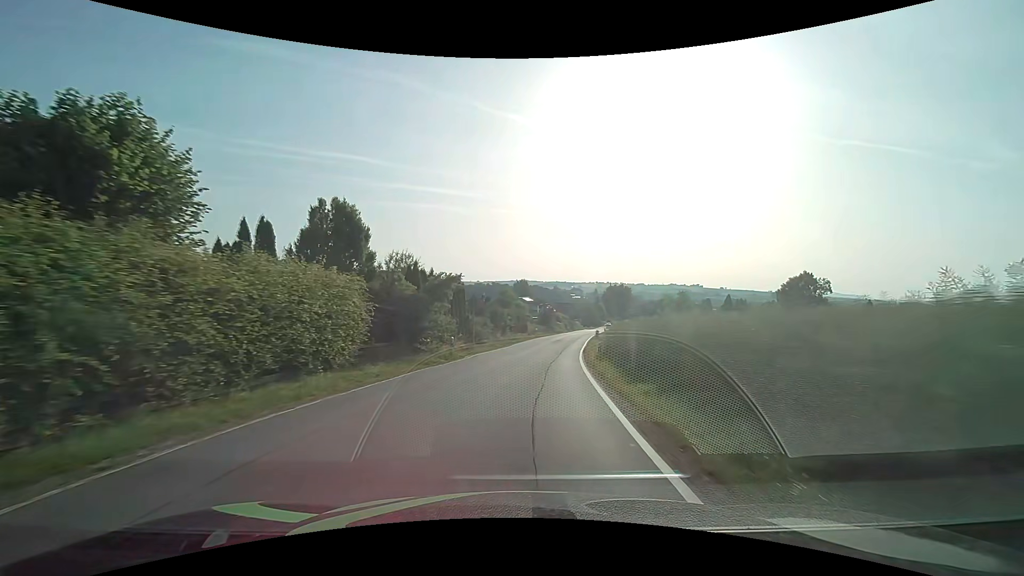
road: secondary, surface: asphalt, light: Day
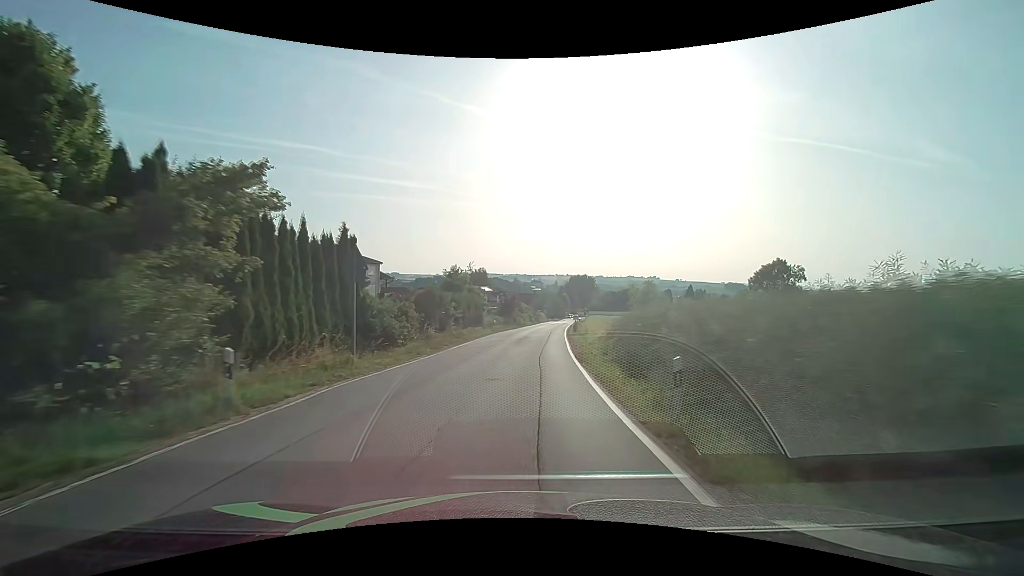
(+0.7, +16.1) m; +5°
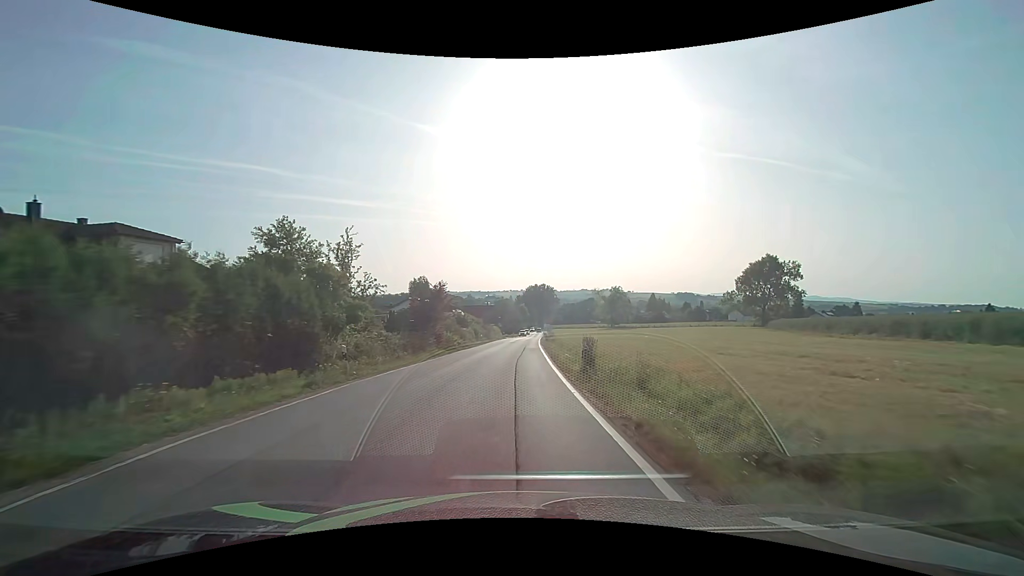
(+1.7, +31.3) m; +5°
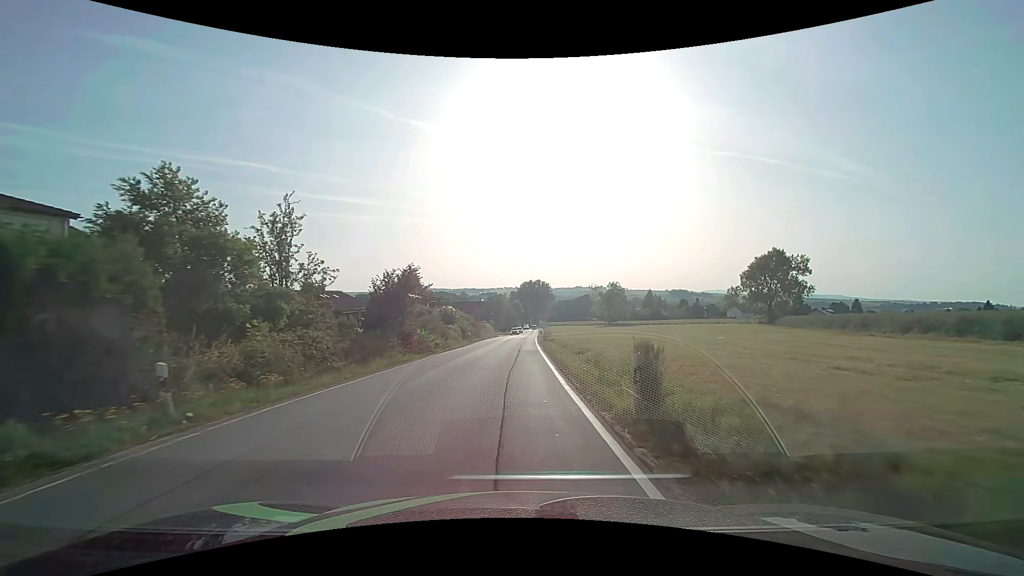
(+0.1, +7.6) m; +1°
(0, +10) (0, +20) (0, +30) (0, +40) (+1, +50) (+1, +60) (+1, +70) (+2, +80) (+2, +90) (+2, +100) m
